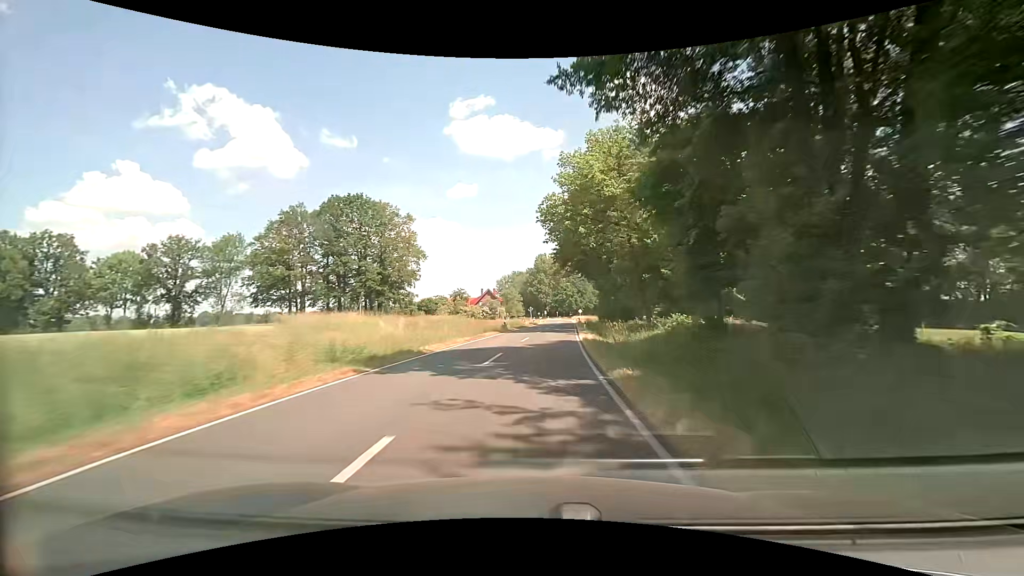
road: secondary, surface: asphalt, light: Day
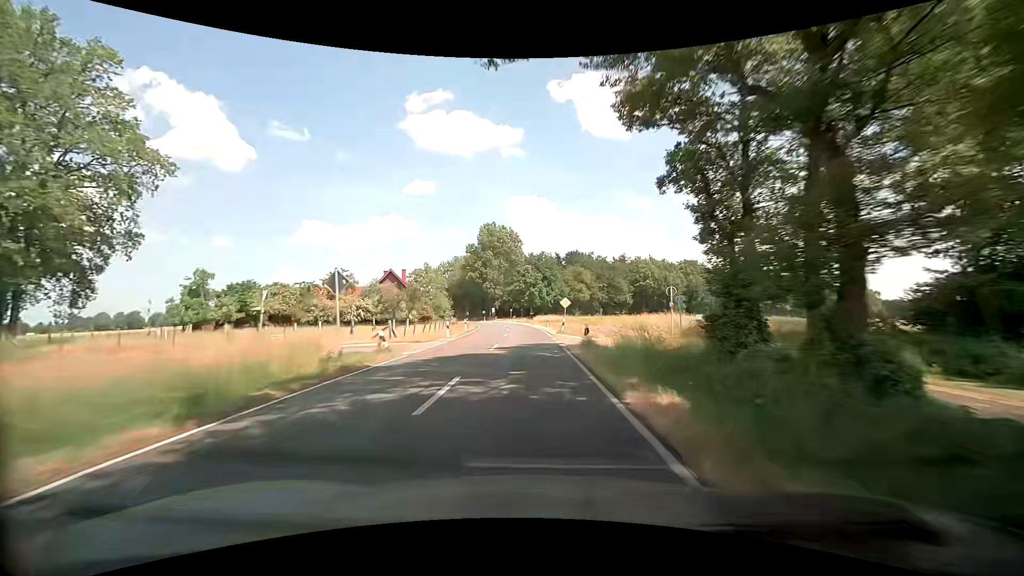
(+4.6, +66.7) m; +6°
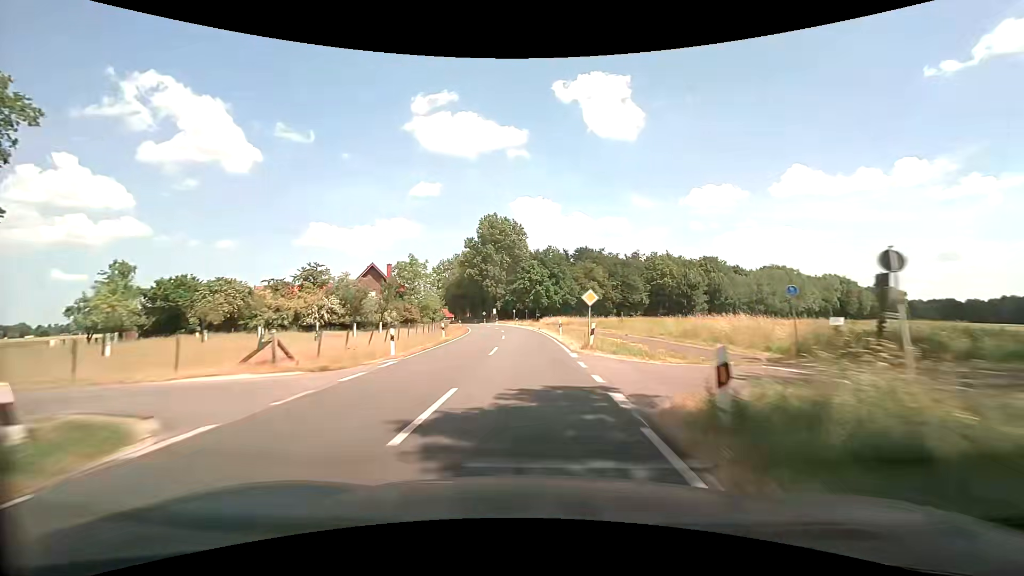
(0.0, +13.5) m; -1°
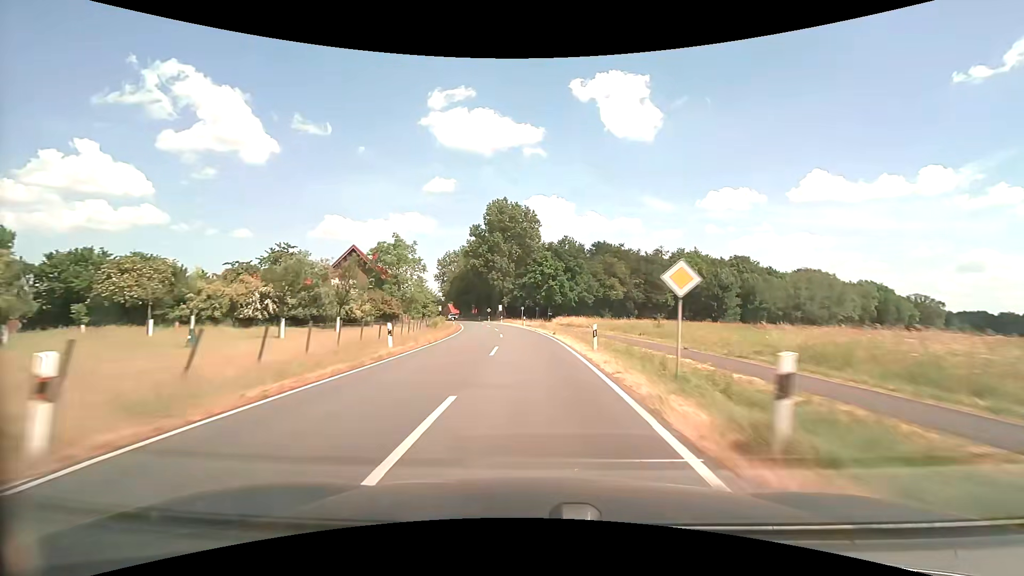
(-0.2, +13.4) m; -1°
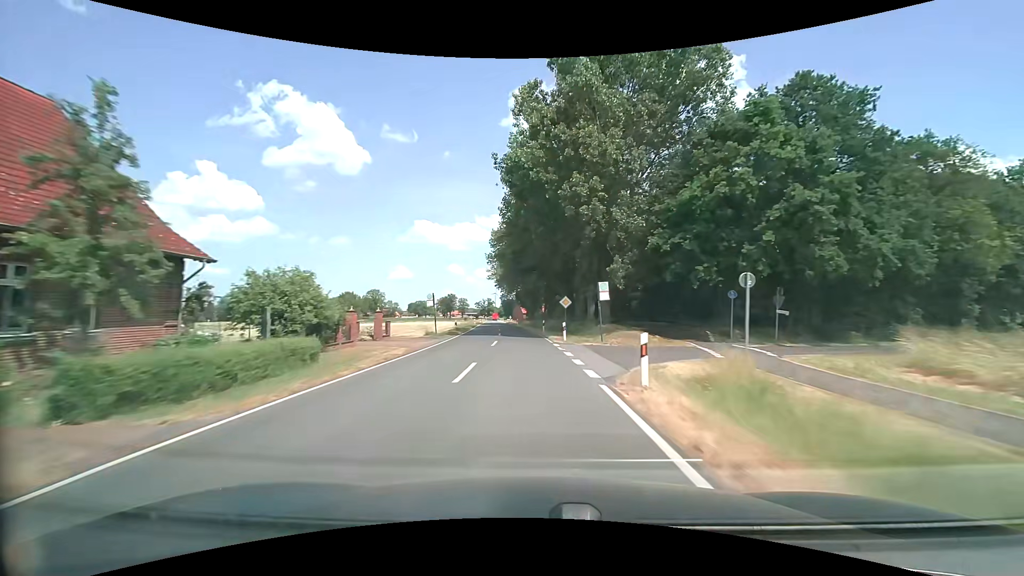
(-5.0, +66.6) m; -9°
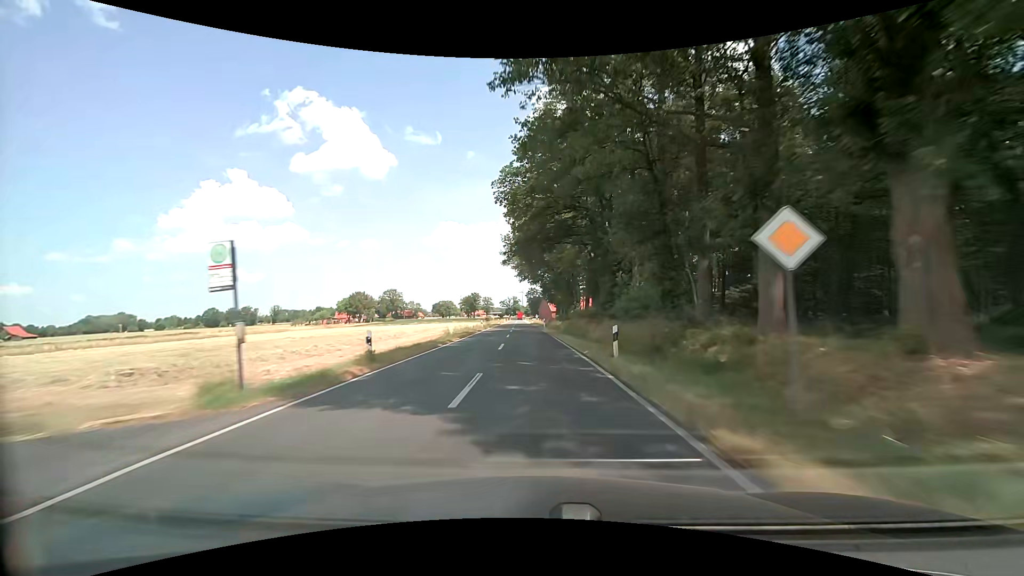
(-0.9, +27.0) m; -3°
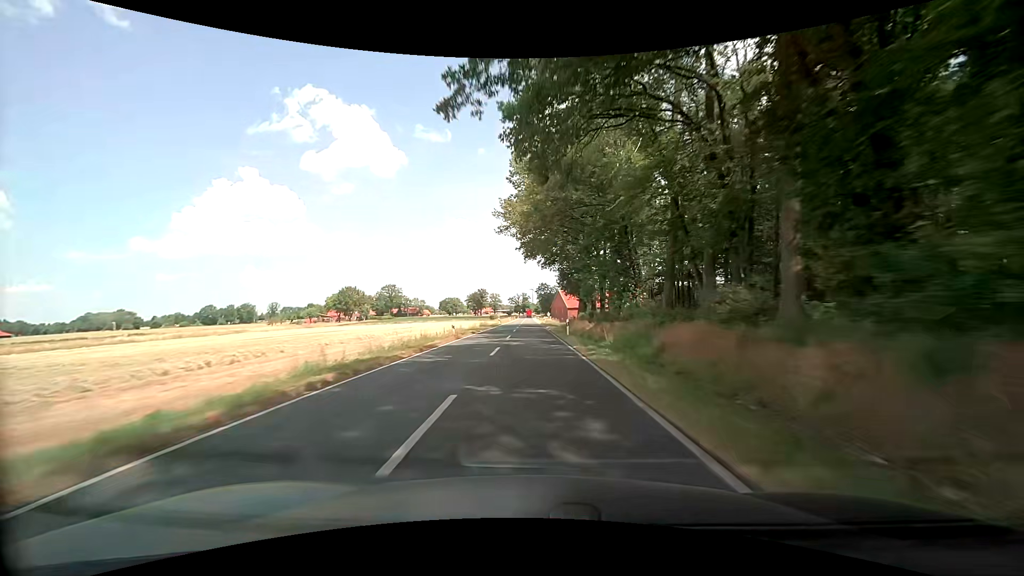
(-0.5, +27.1) m; -1°
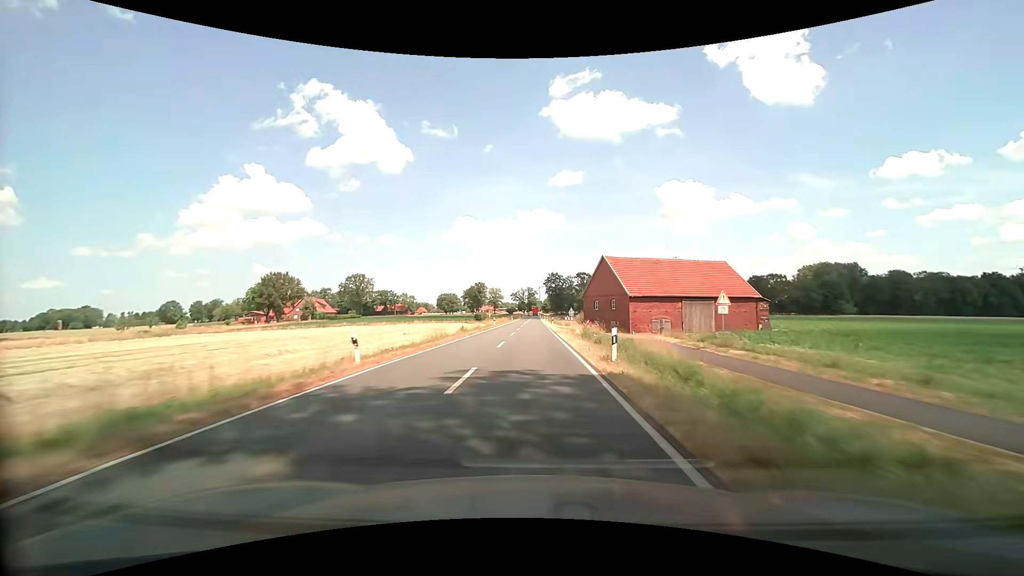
(-0.7, +68.2) m; -1°
(0, +10) (0, +20) (0, +30) (0, +40) (0, +50) (0, +60) (0, +70) (0, +80) (0, +90) (0, +100) m
